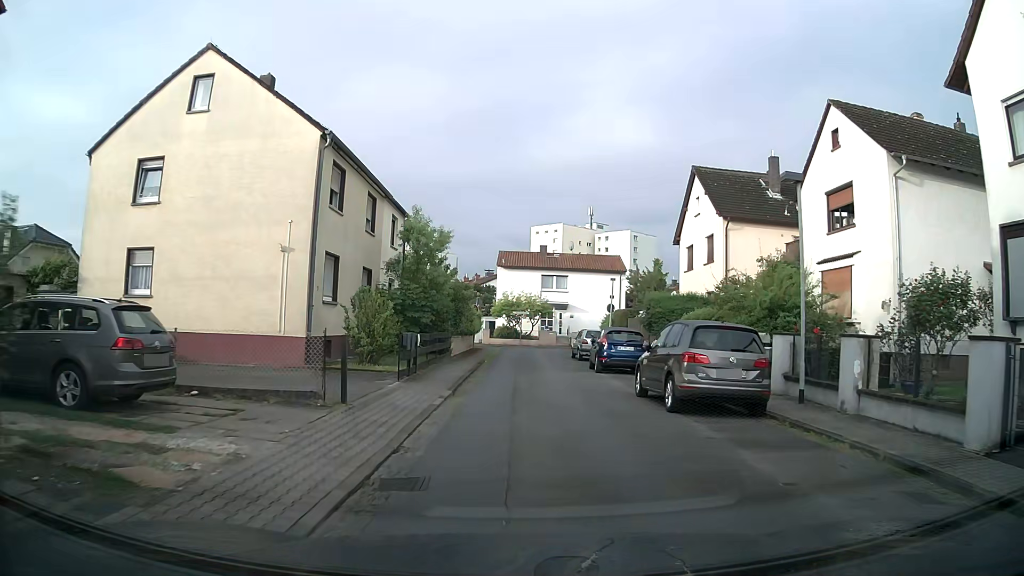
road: residential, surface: asphalt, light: Day
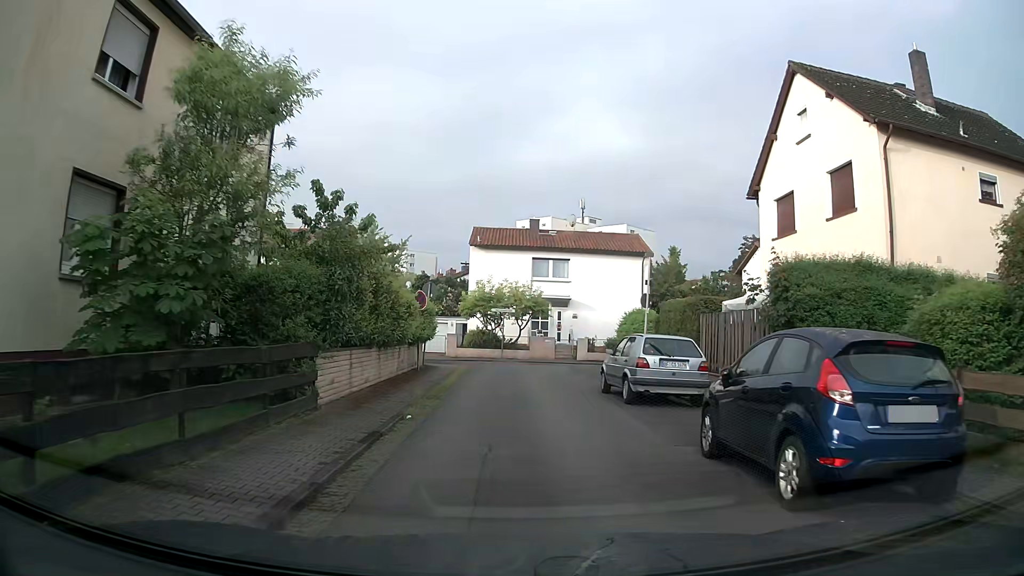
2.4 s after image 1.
(+0.2, +16.3) m; +2°
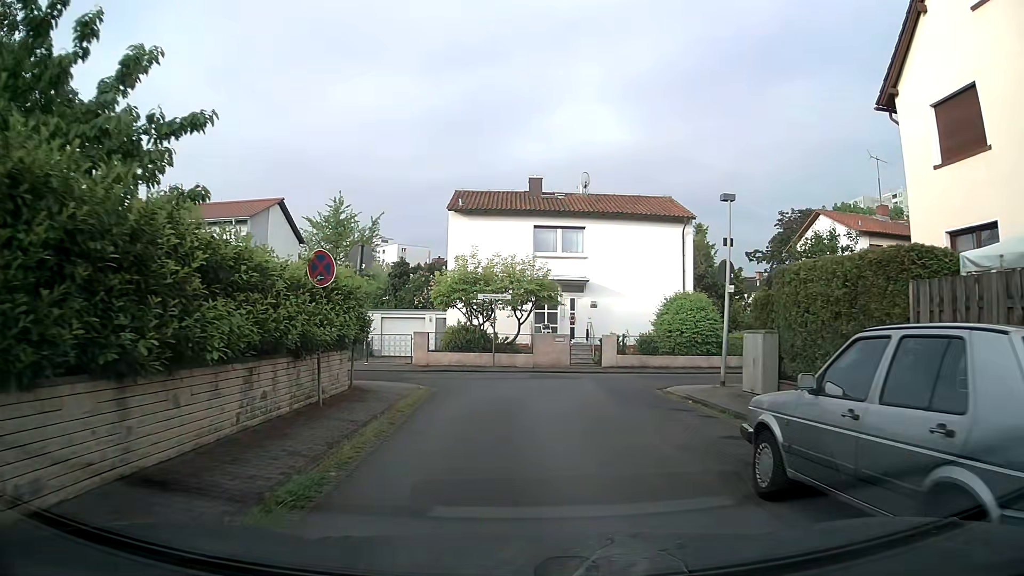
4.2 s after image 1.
(-0.1, +10.6) m; 0°
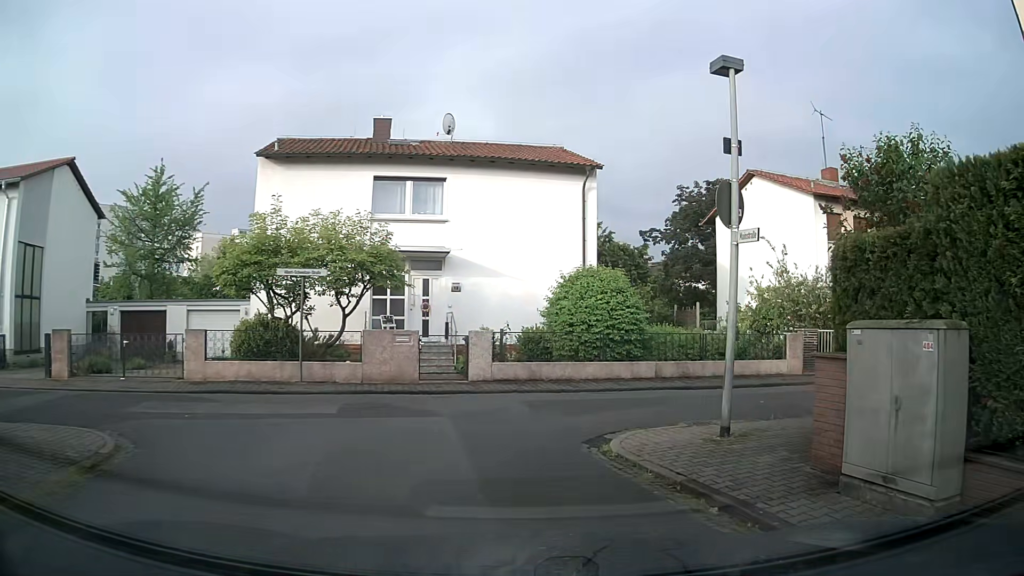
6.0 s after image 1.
(+0.5, +8.4) m; +12°
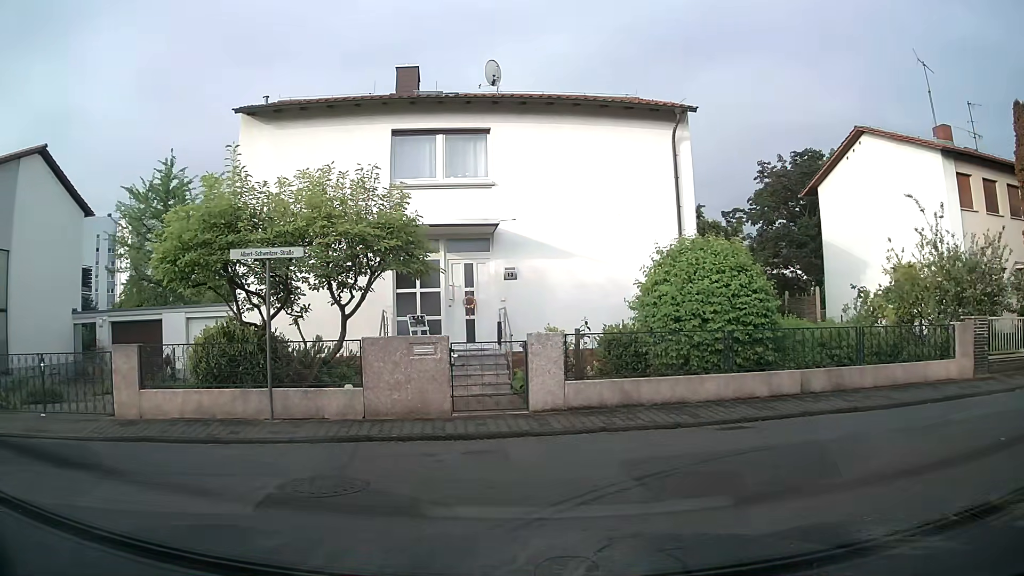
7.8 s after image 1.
(-0.1, +5.2) m; -6°
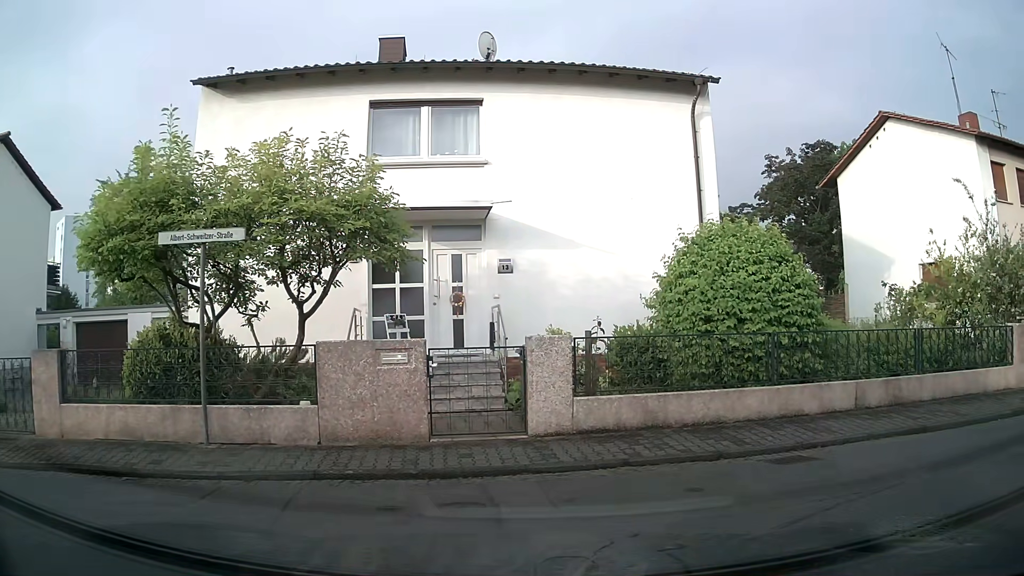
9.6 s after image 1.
(0.0, +2.0) m; +1°
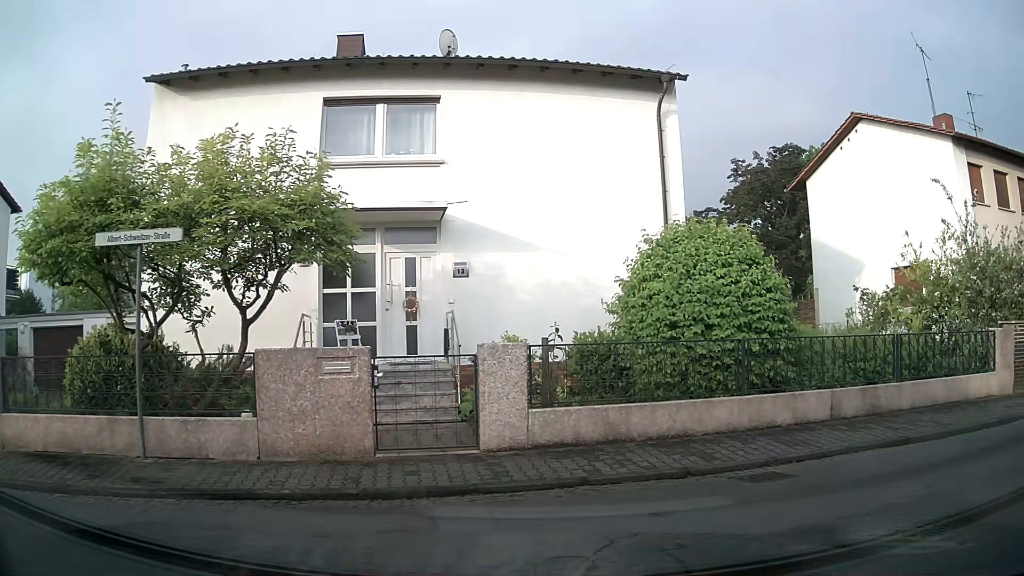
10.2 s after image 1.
(0.0, +0.6) m; +3°
